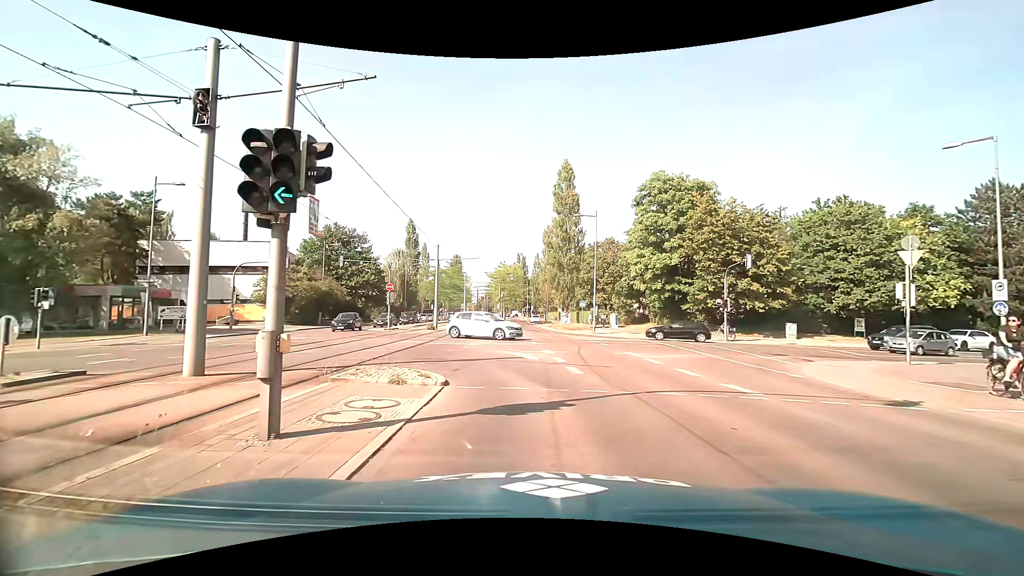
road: secondary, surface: asphalt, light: Day
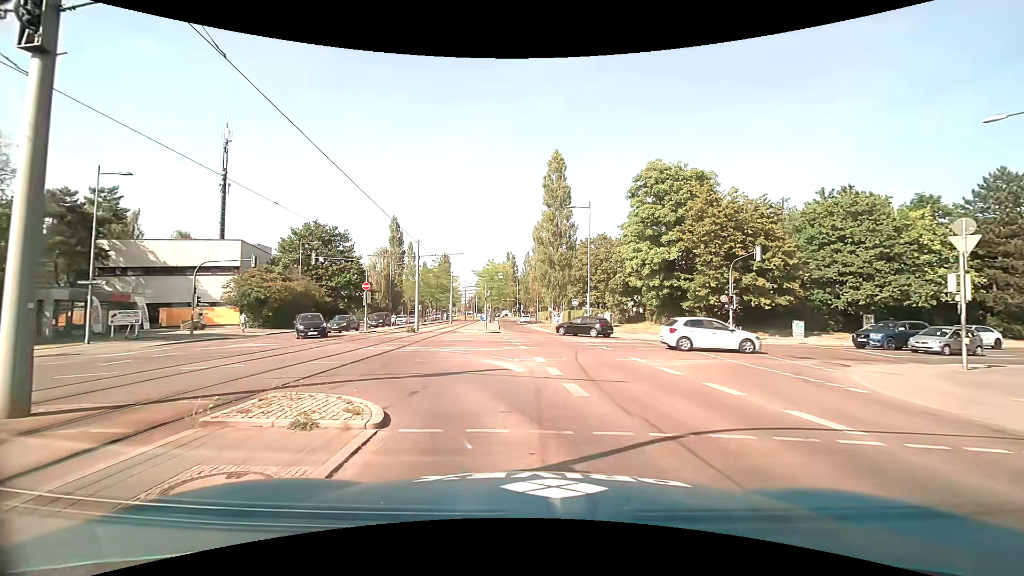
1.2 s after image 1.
(0.0, +3.3) m; +1°
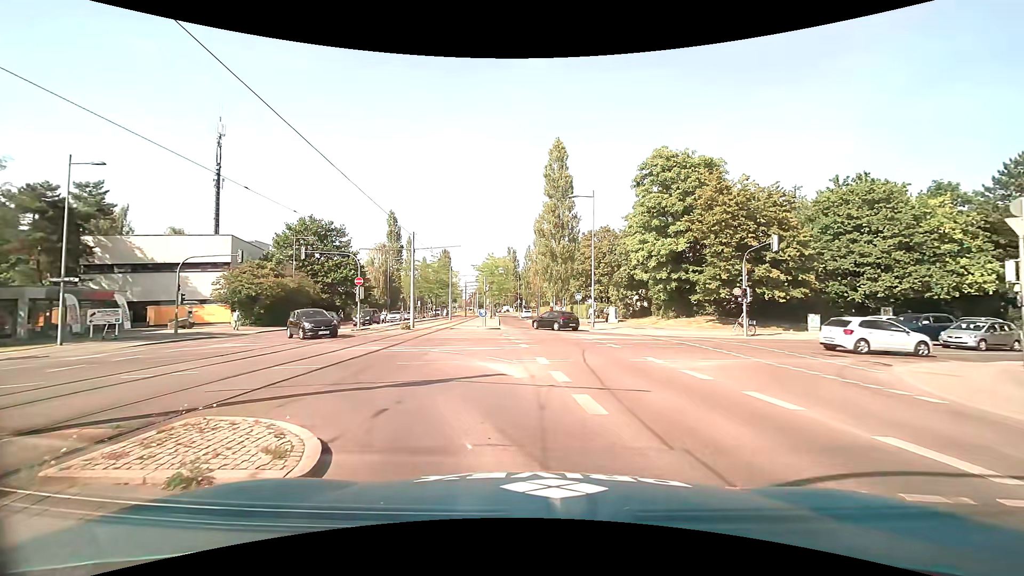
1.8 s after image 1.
(0.0, +2.0) m; -2°
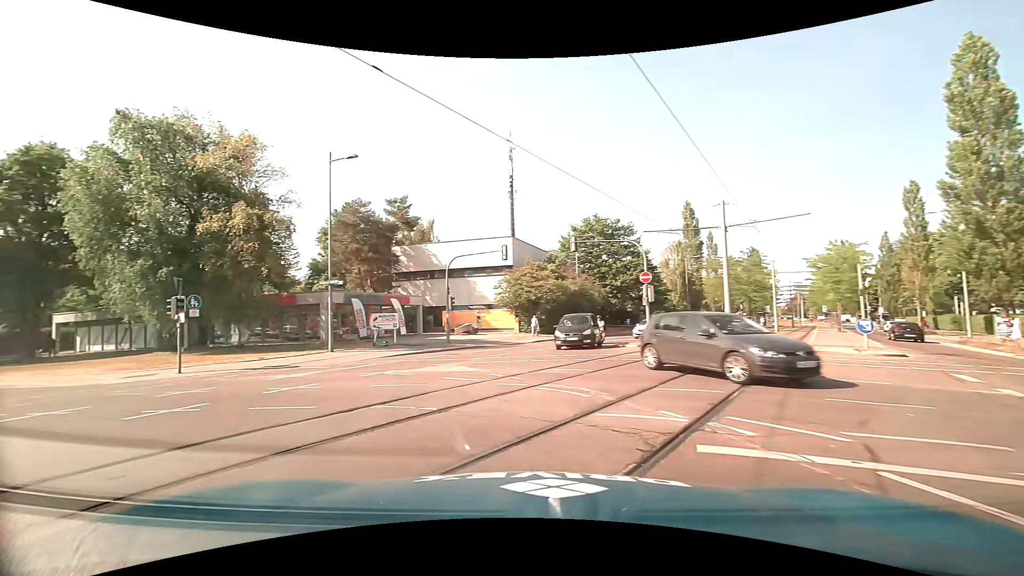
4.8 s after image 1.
(-2.1, +11.2) m; -32°
